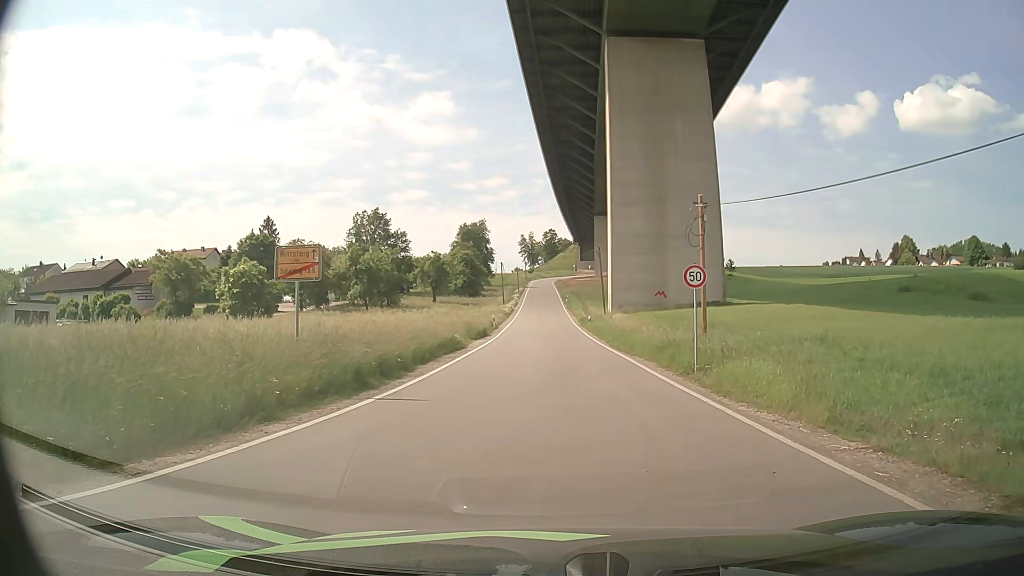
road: unclassified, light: Day
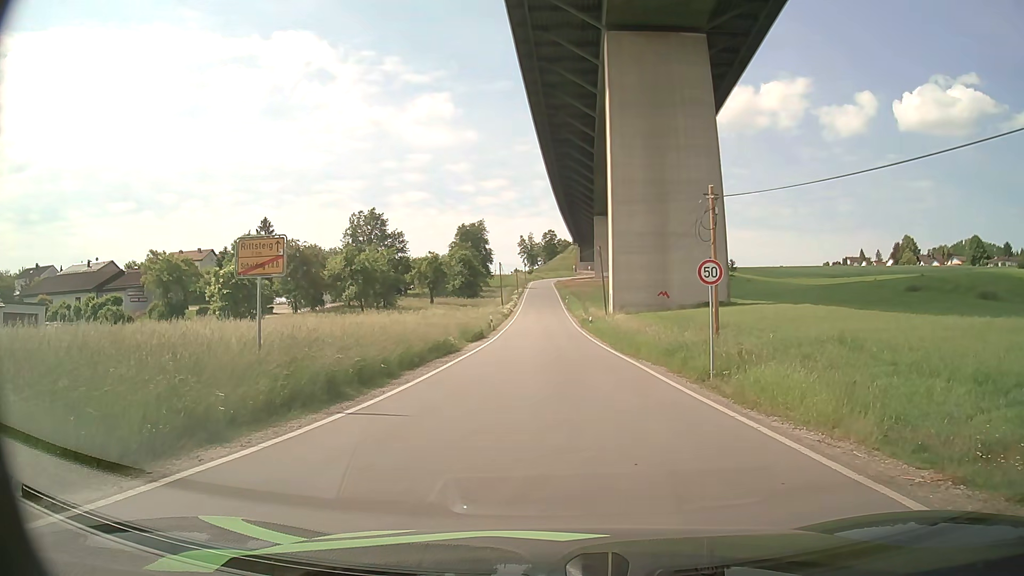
(0.0, +1.7) m; +1°
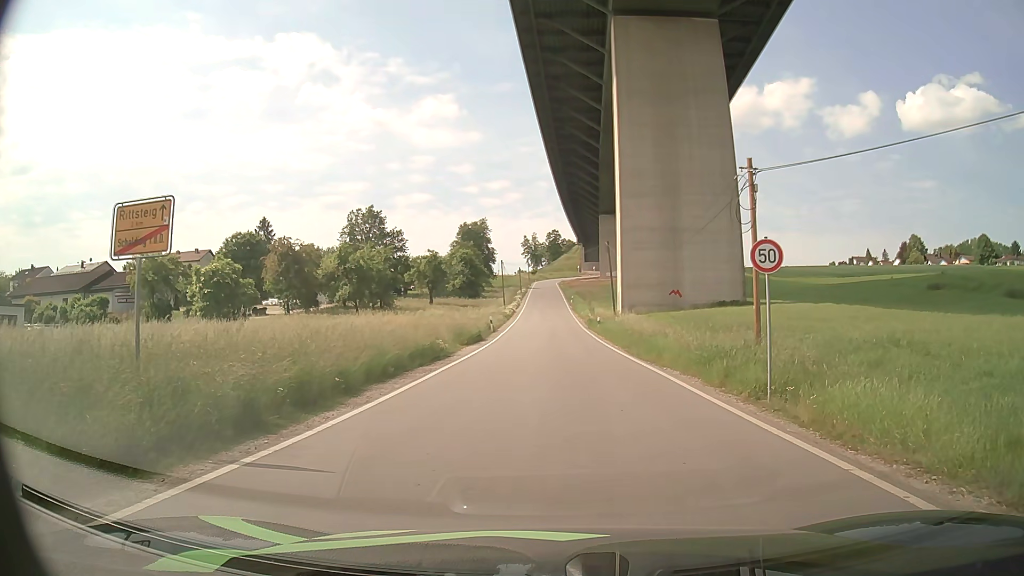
(-0.1, +3.9) m; -1°
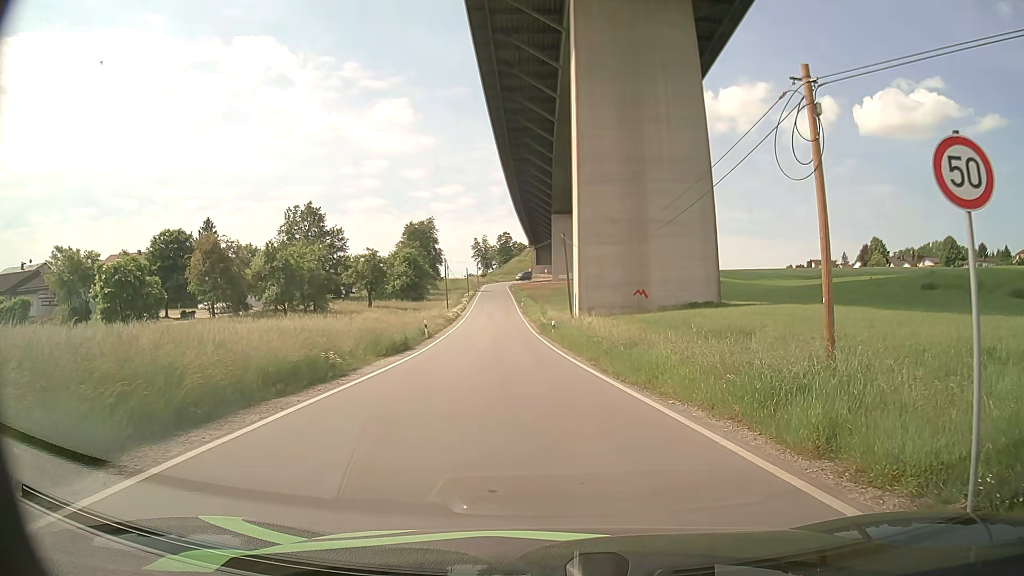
(+0.2, +7.4) m; +4°
